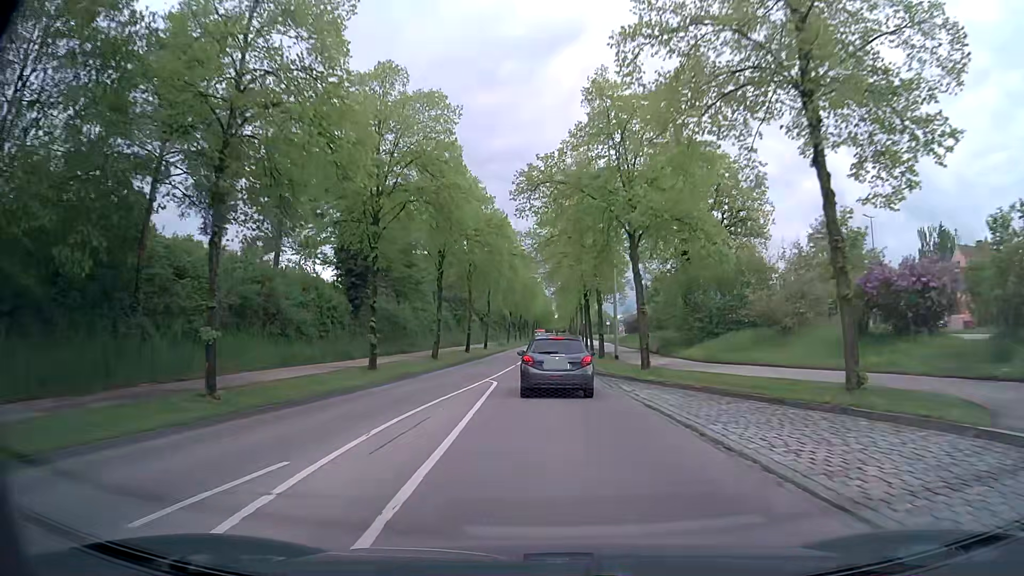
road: tertiary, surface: asphalt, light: Day
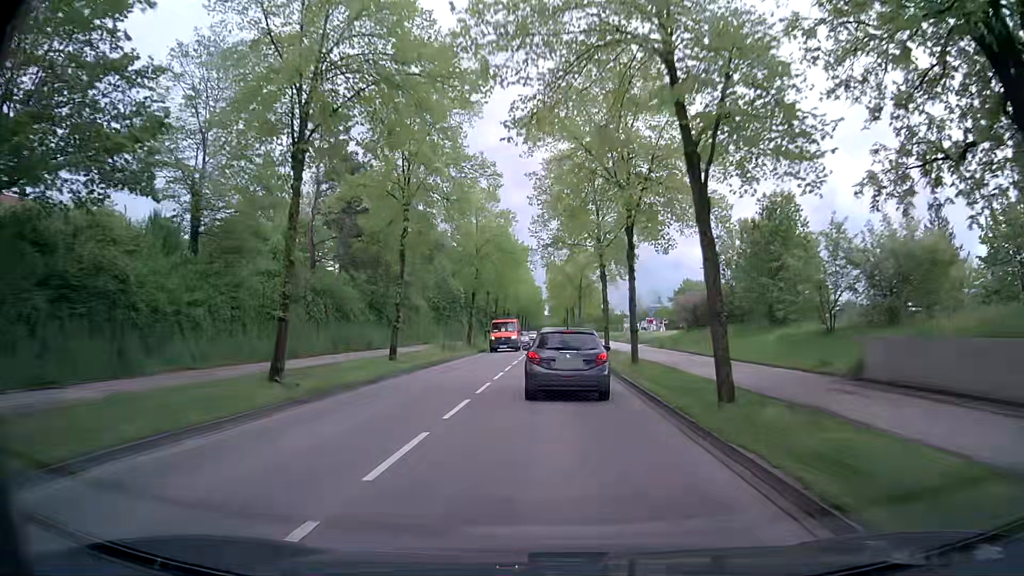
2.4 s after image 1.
(+0.1, +33.5) m; +1°
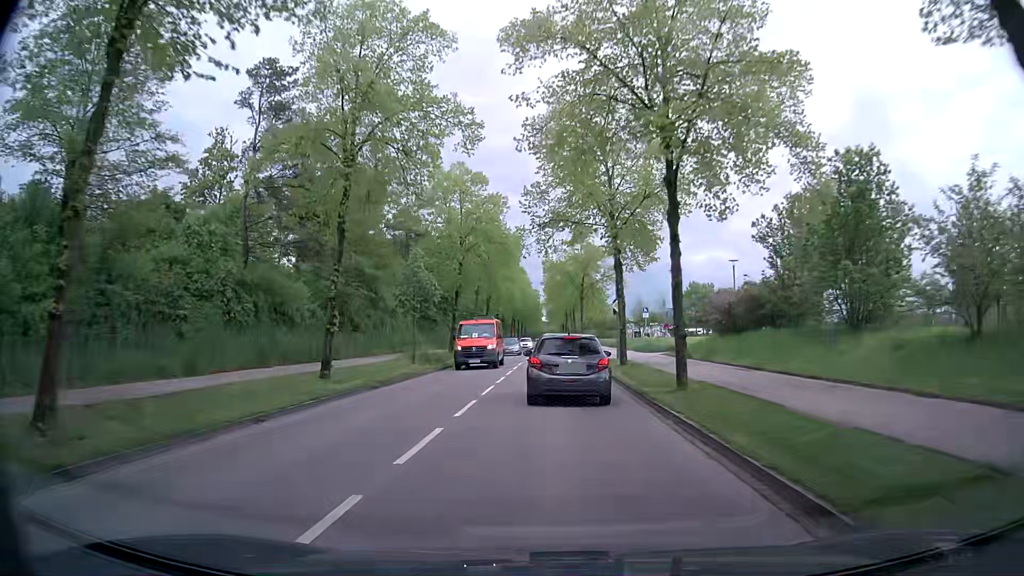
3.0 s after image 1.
(0.0, +7.9) m; 0°
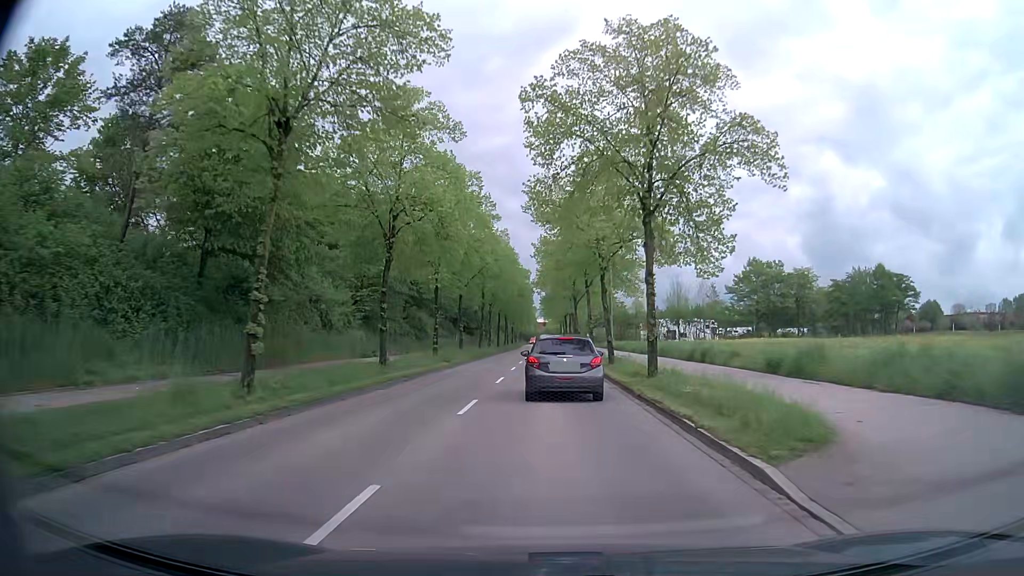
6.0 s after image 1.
(+0.2, +40.1) m; 0°
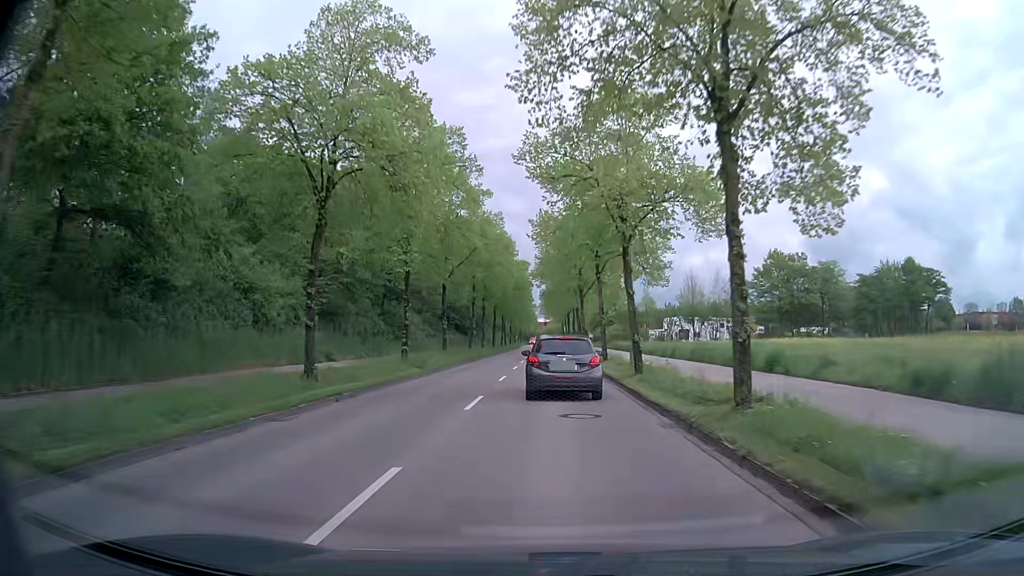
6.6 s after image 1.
(0.0, +8.1) m; 0°
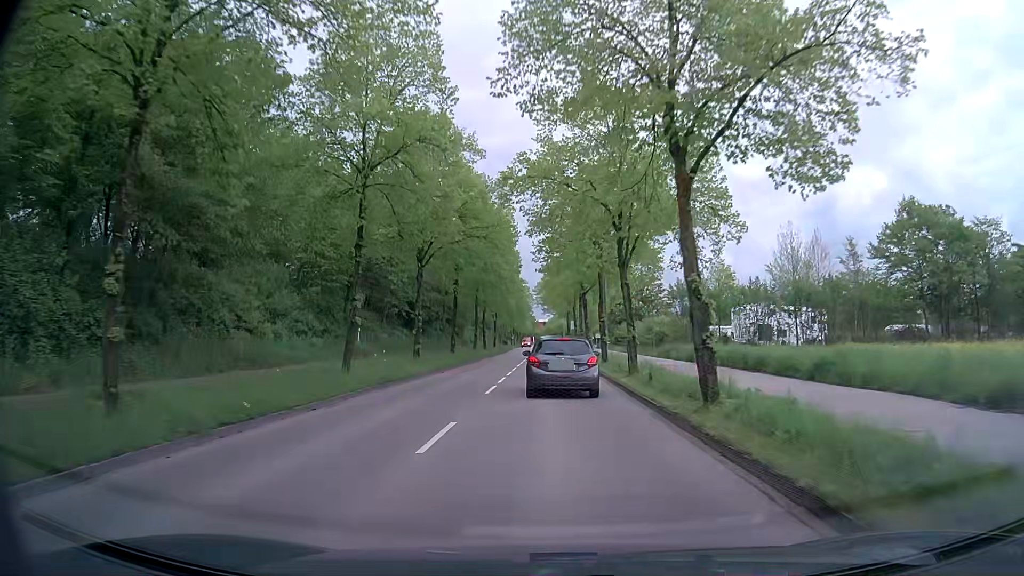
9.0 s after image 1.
(+0.1, +32.0) m; 0°
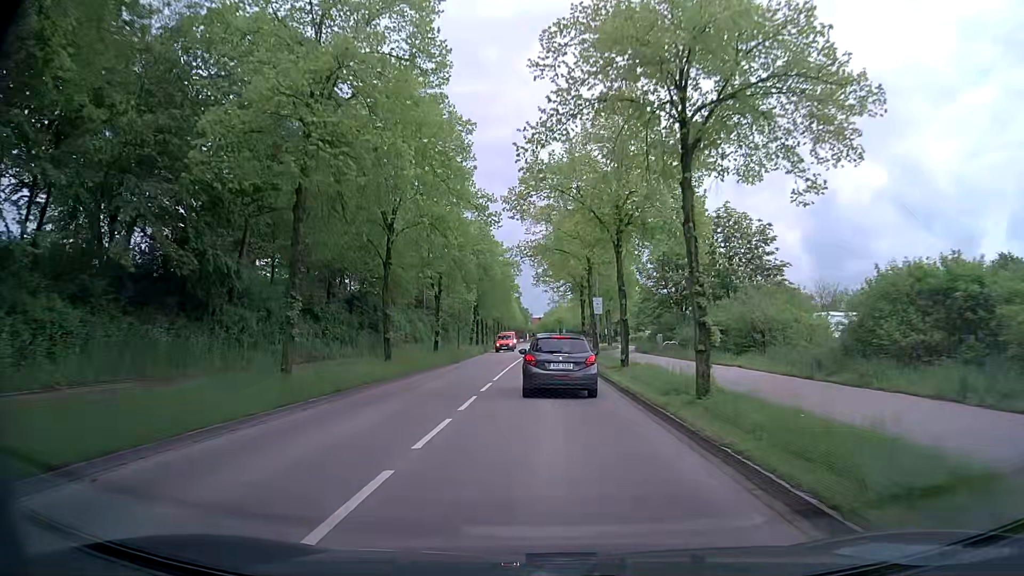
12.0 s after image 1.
(+0.3, +40.2) m; +1°
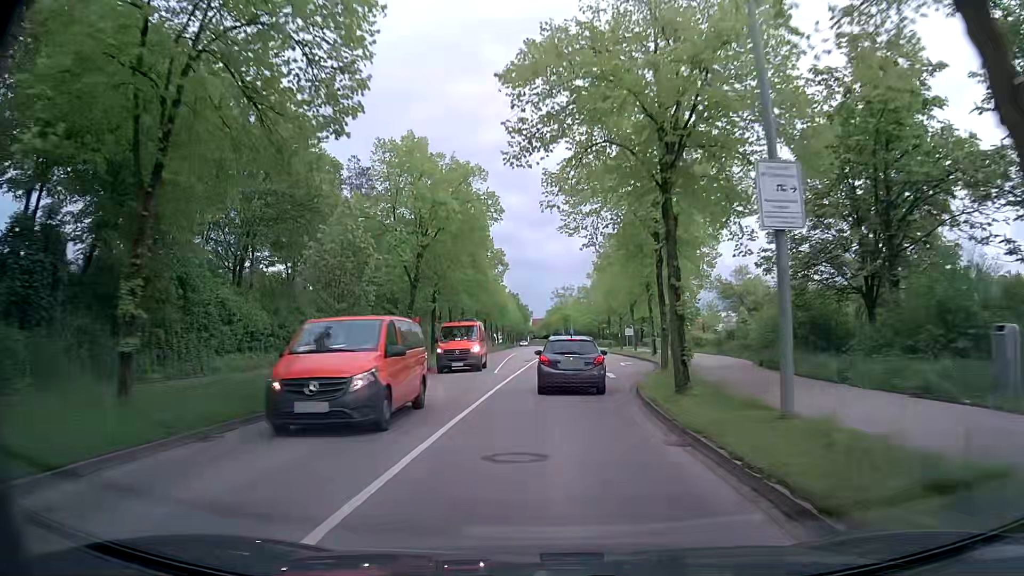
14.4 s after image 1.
(-0.2, +30.0) m; 0°
(0, +10) (0, +20) (0, +30) (+1, +40) (+1, +50) (+1, +60) (+2, +70) (+2, +80) (+2, +90) (+1, +100) m
